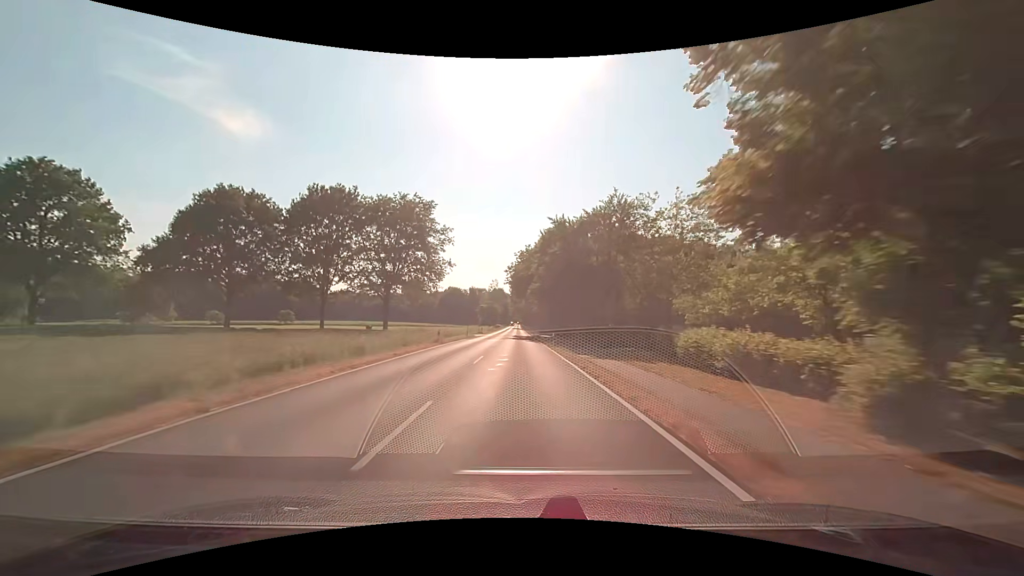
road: secondary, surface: asphalt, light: Day
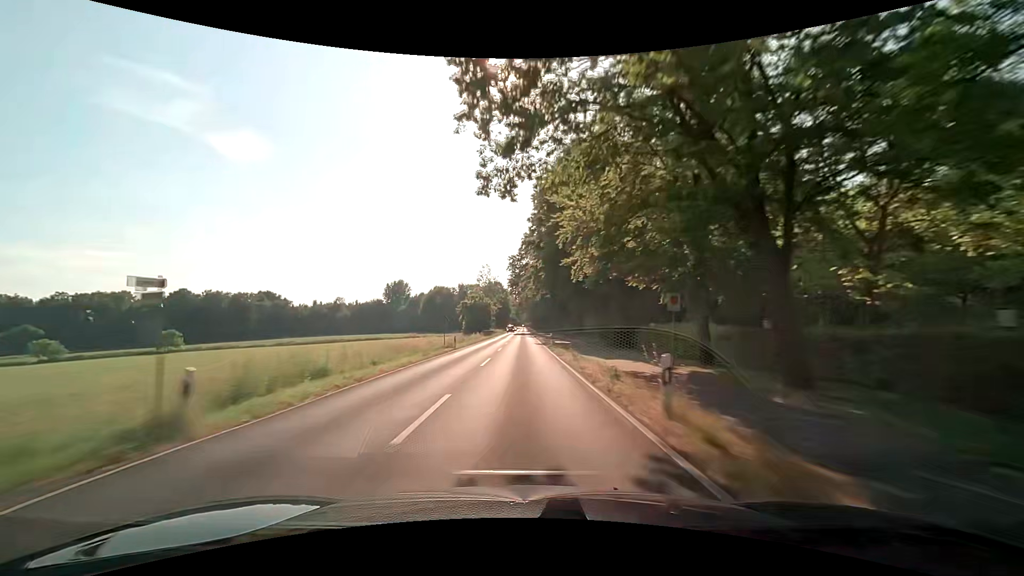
(-0.8, +63.5) m; -1°
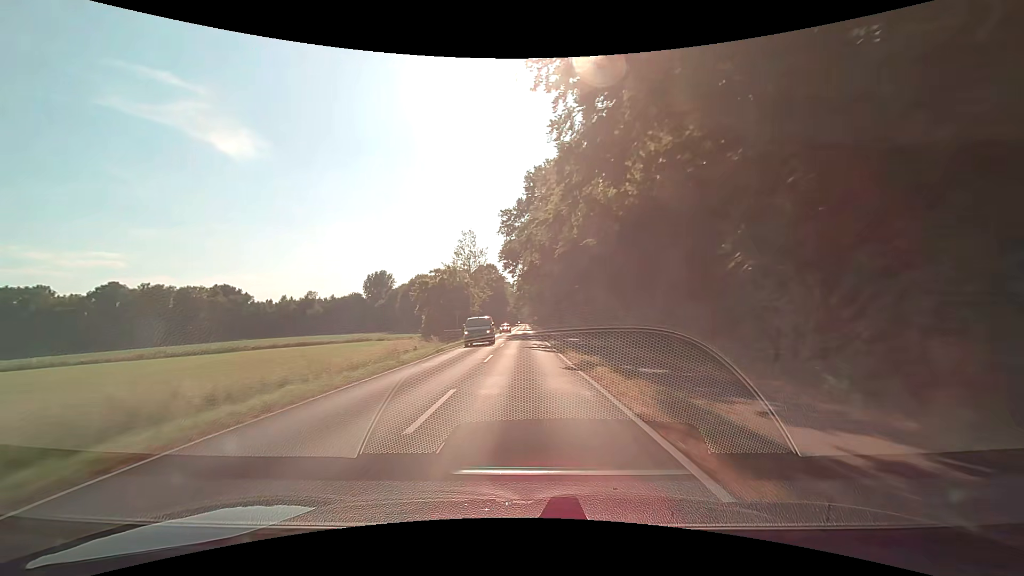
(-0.1, +47.5) m; 0°
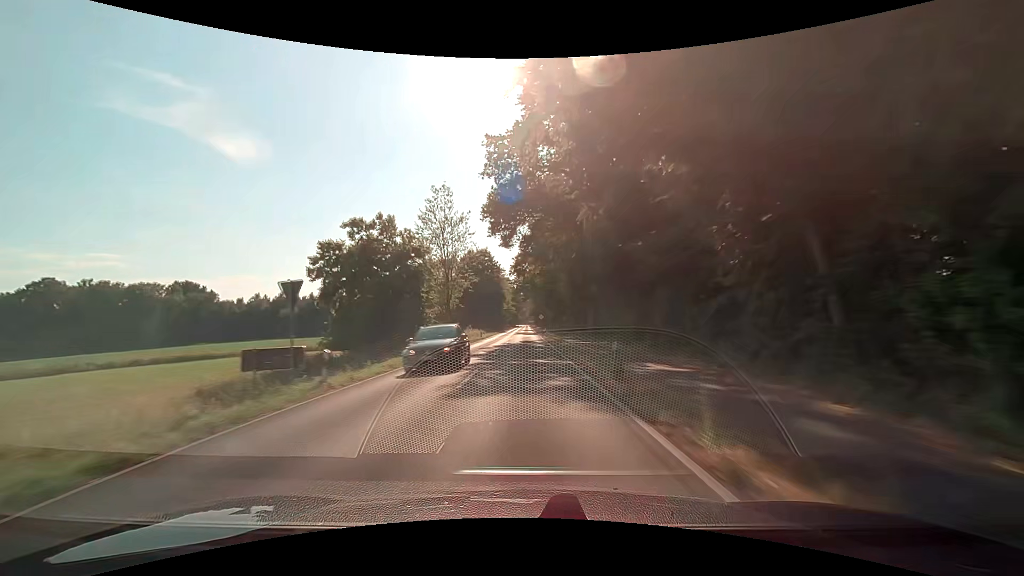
(0.0, +31.7) m; 0°
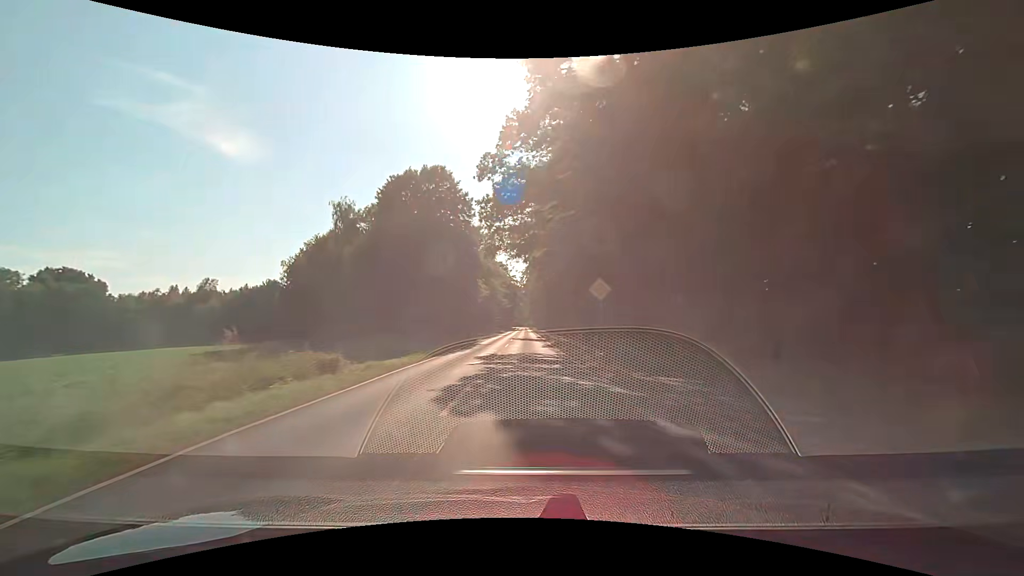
(0.0, +63.2) m; 0°
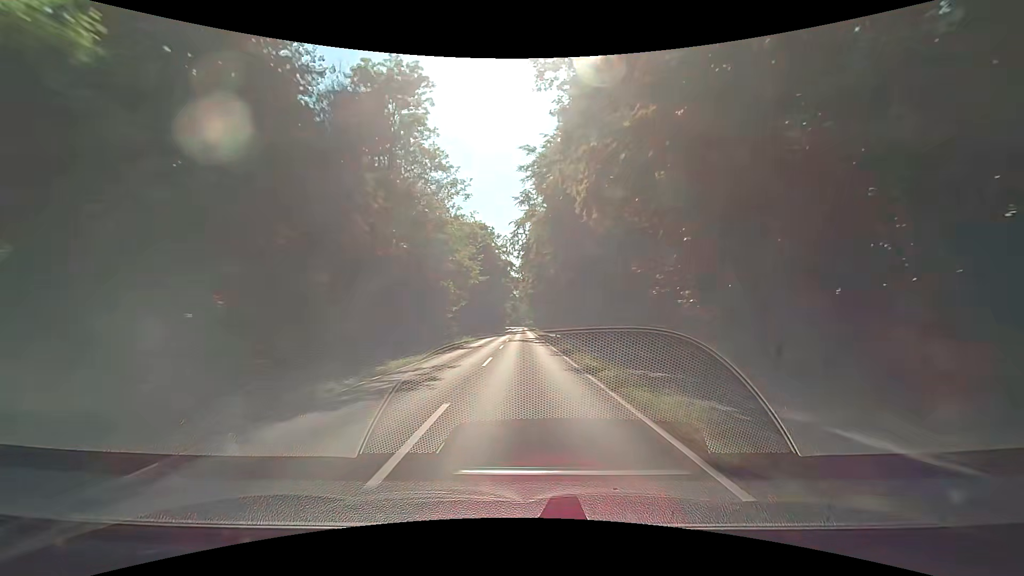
(+0.3, +63.1) m; 0°
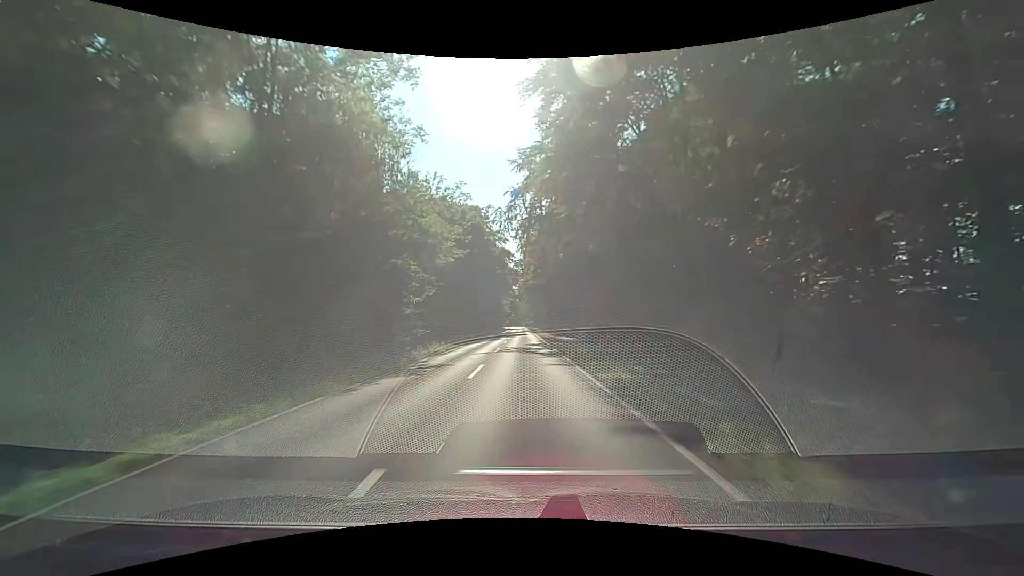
(+0.2, +15.8) m; +2°
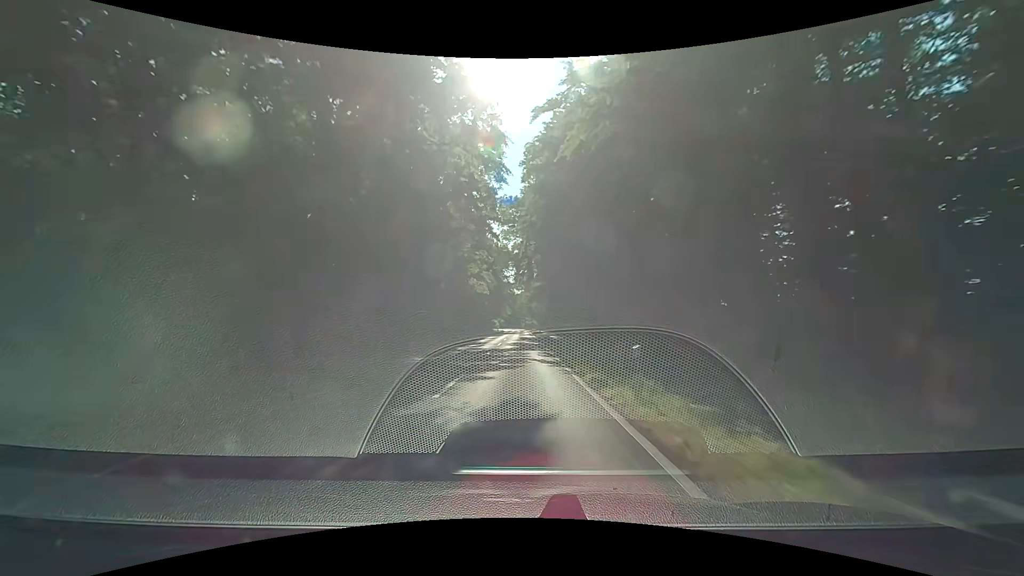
(-0.8, +63.1) m; -1°
(0, +10) (0, +20) (0, +30) (0, +40) (0, +50) (0, +60) (0, +70) (0, +80) (0, +90) (0, +100) m
